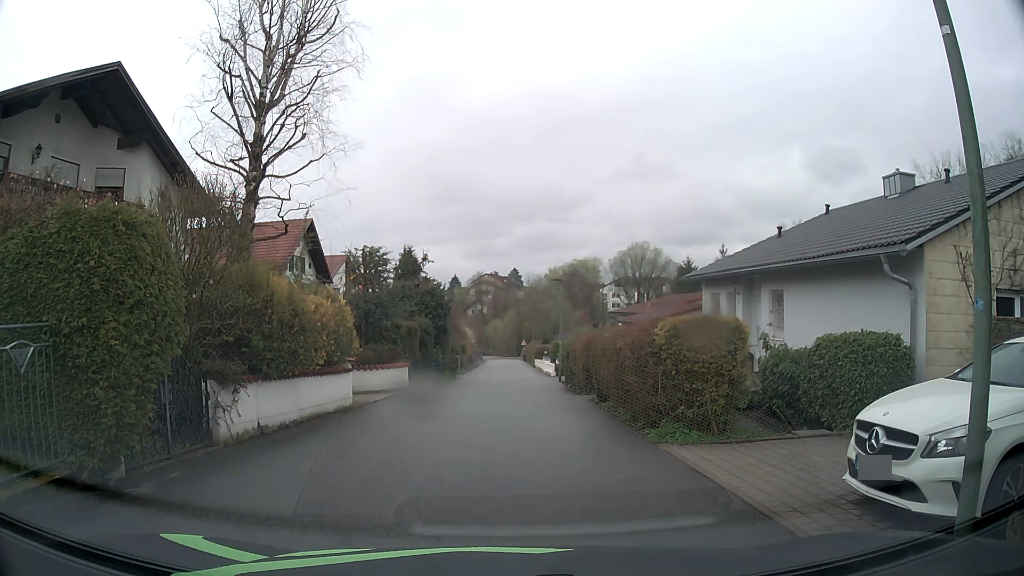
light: Day
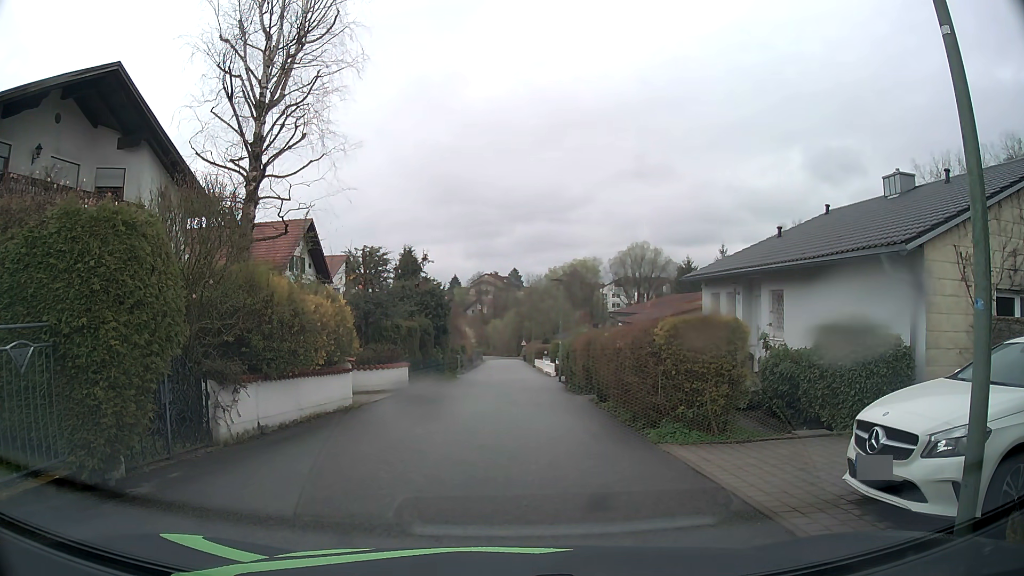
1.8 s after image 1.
(0.0, 0.0) m; 0°
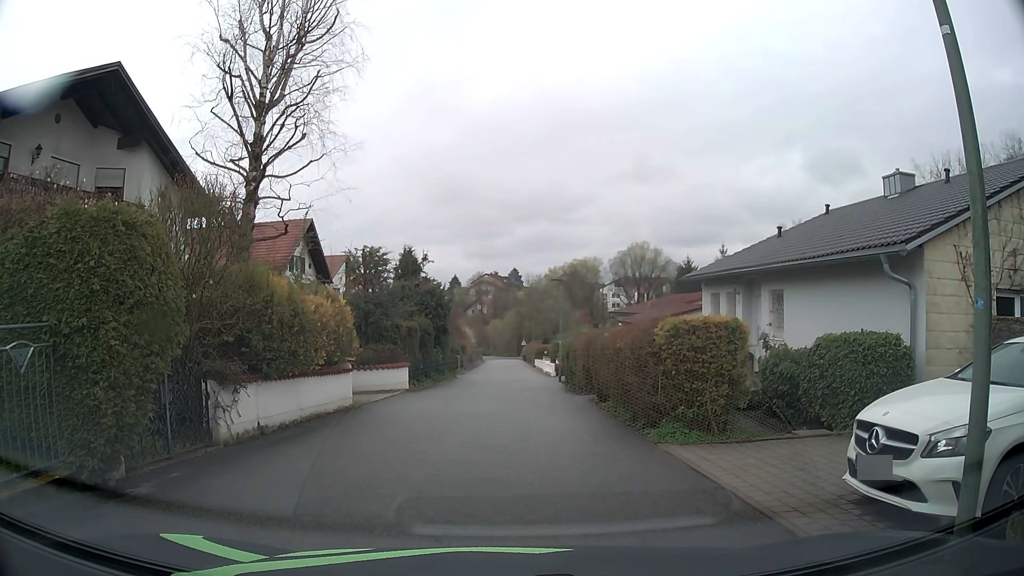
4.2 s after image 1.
(0.0, 0.0) m; 0°
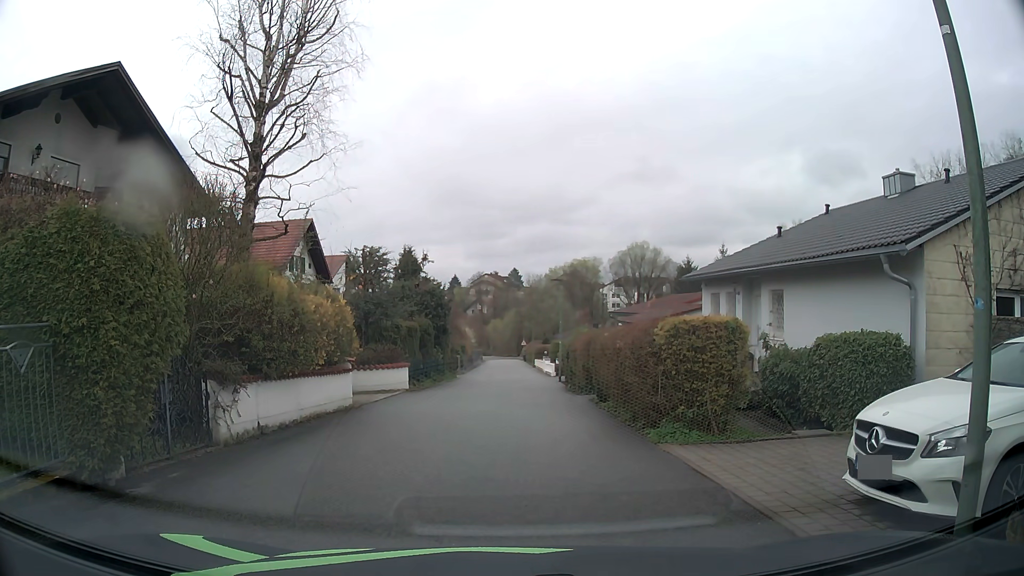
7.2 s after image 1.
(0.0, 0.0) m; 0°
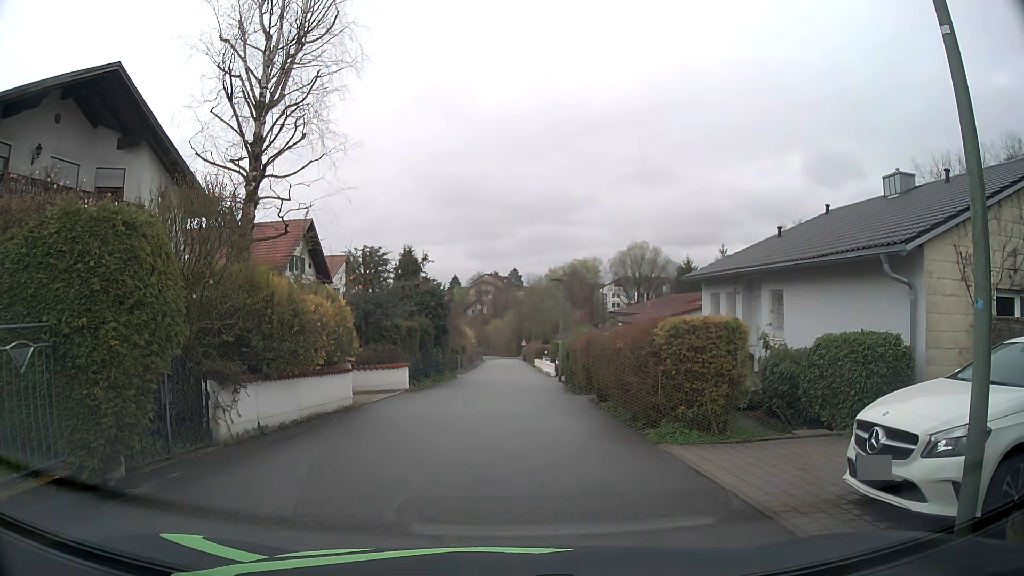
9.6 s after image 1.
(0.0, 0.0) m; 0°
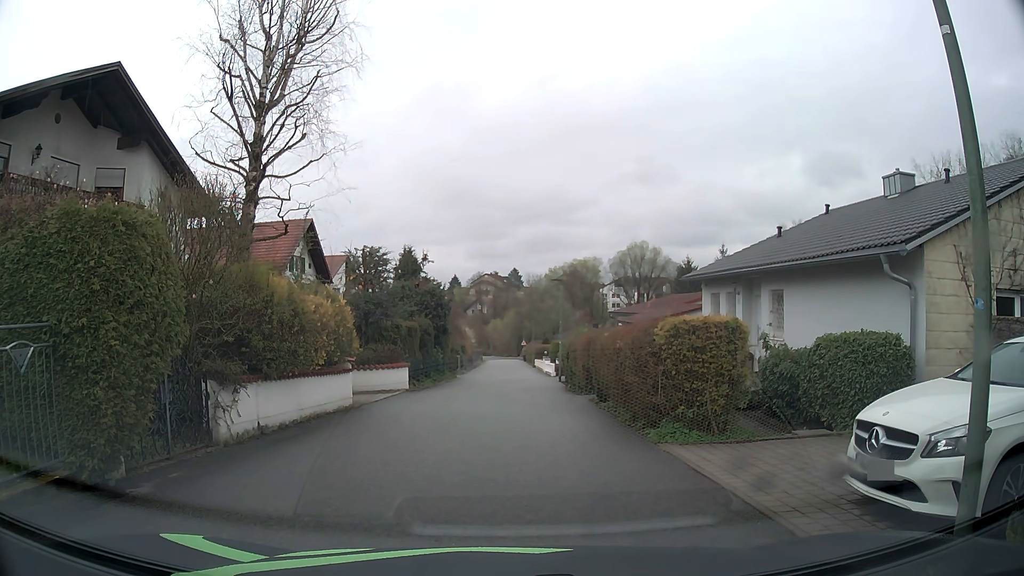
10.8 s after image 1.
(0.0, 0.0) m; 0°
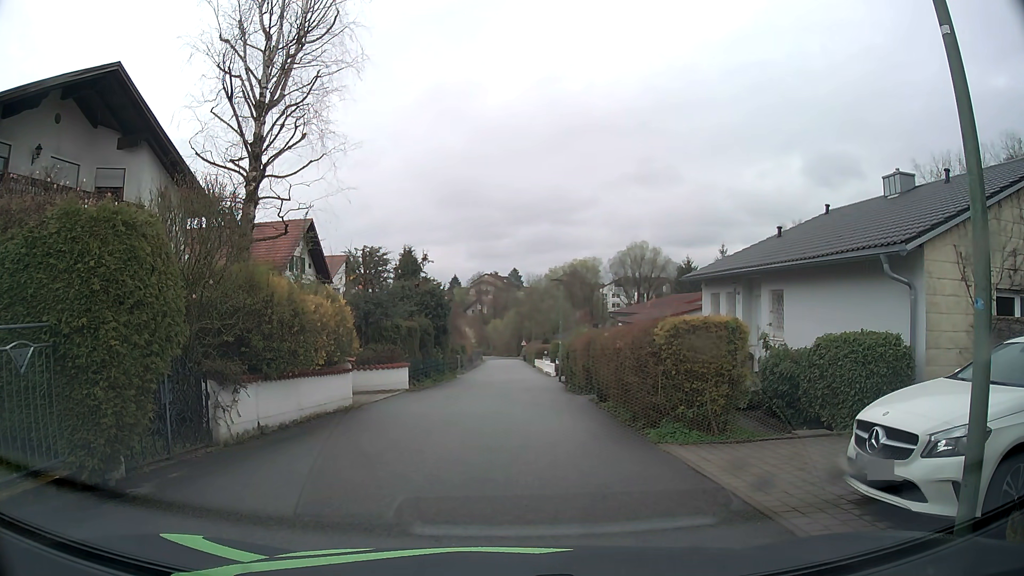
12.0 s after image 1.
(0.0, 0.0) m; 0°
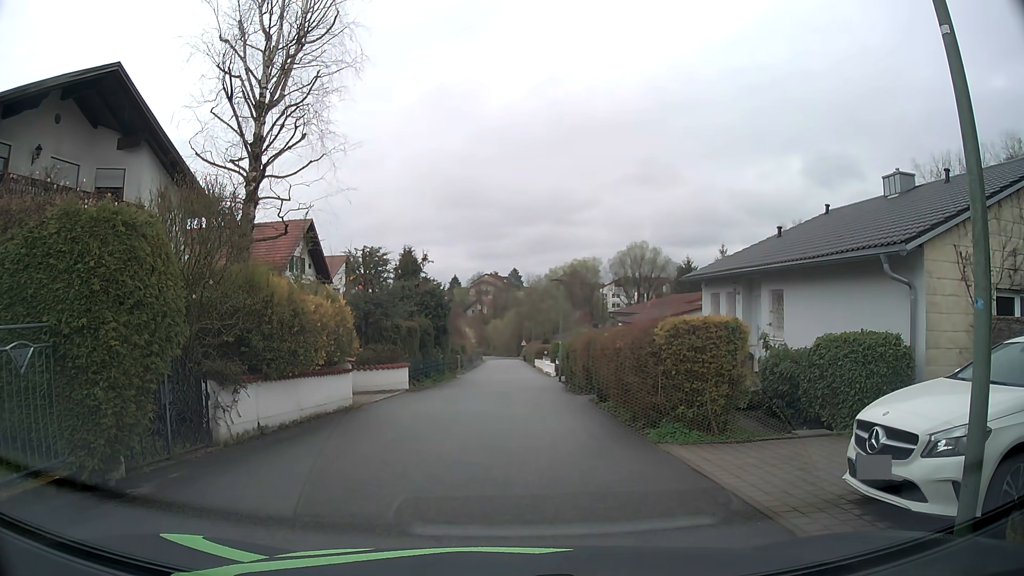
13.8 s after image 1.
(0.0, 0.0) m; 0°
(0, +10) (0, +20) (0, +30) (+1, +40) (+1, +50) (+2, +60) (+2, +70) (+2, +80) (+3, +90) (+3, +100) m
